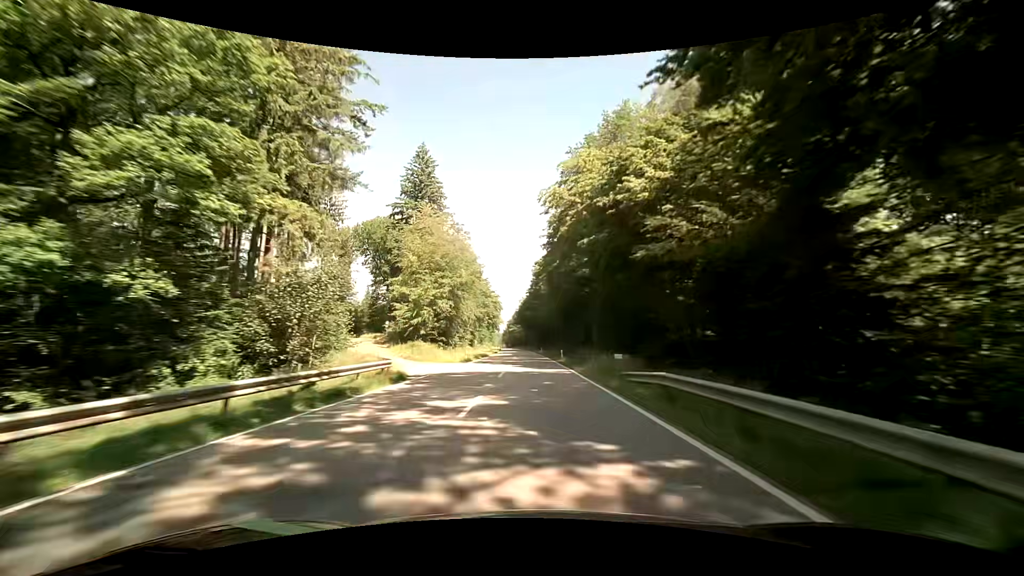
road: secondary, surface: asphalt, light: Day
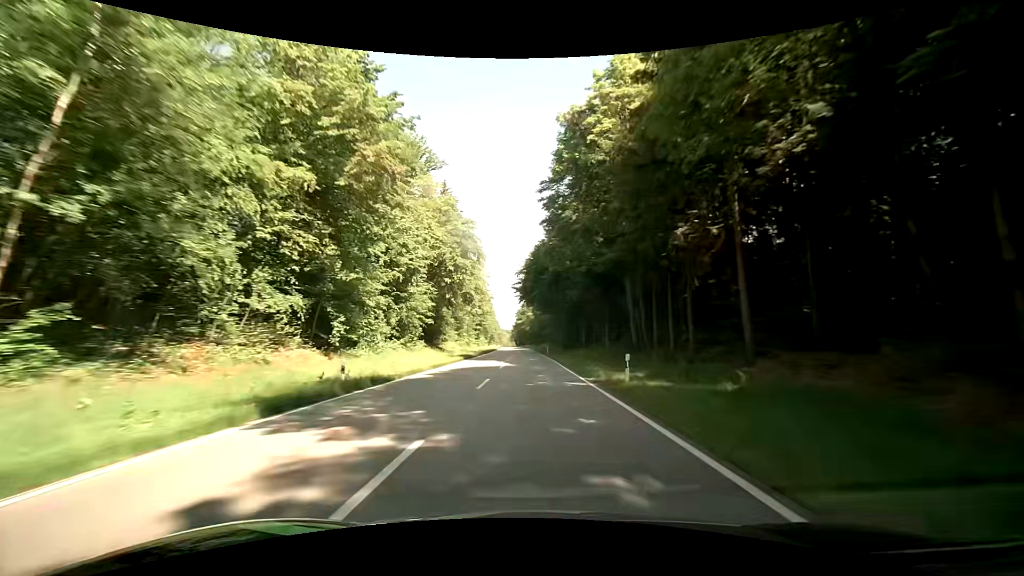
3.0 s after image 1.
(-0.8, +78.0) m; -1°
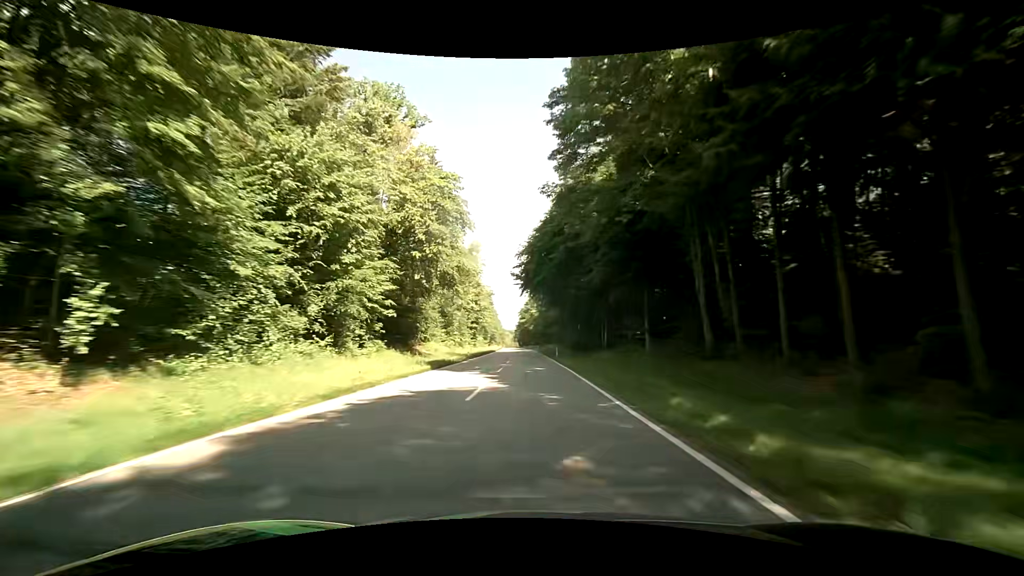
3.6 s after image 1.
(-0.1, +14.9) m; -1°
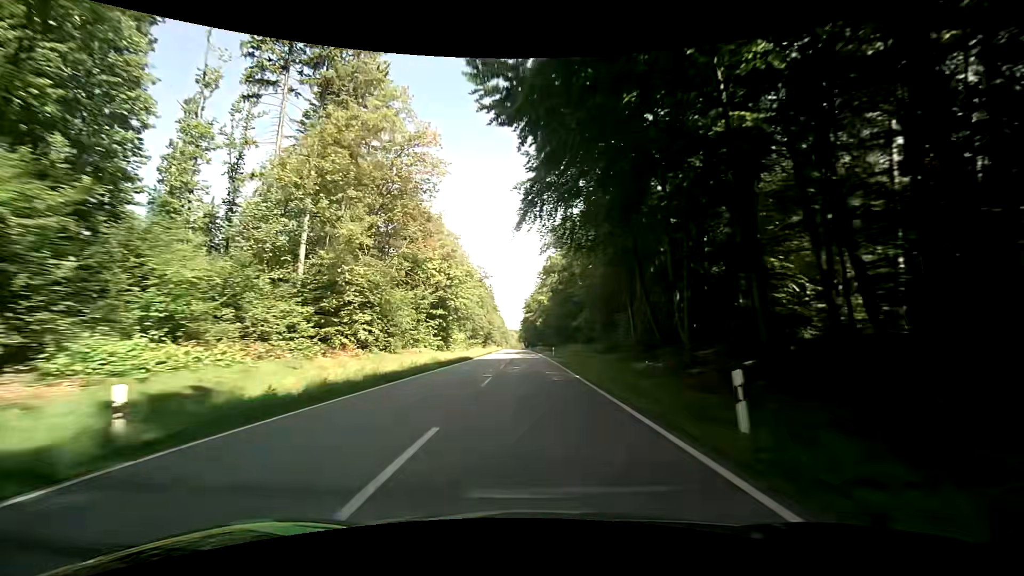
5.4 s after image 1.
(-0.4, +43.9) m; -1°
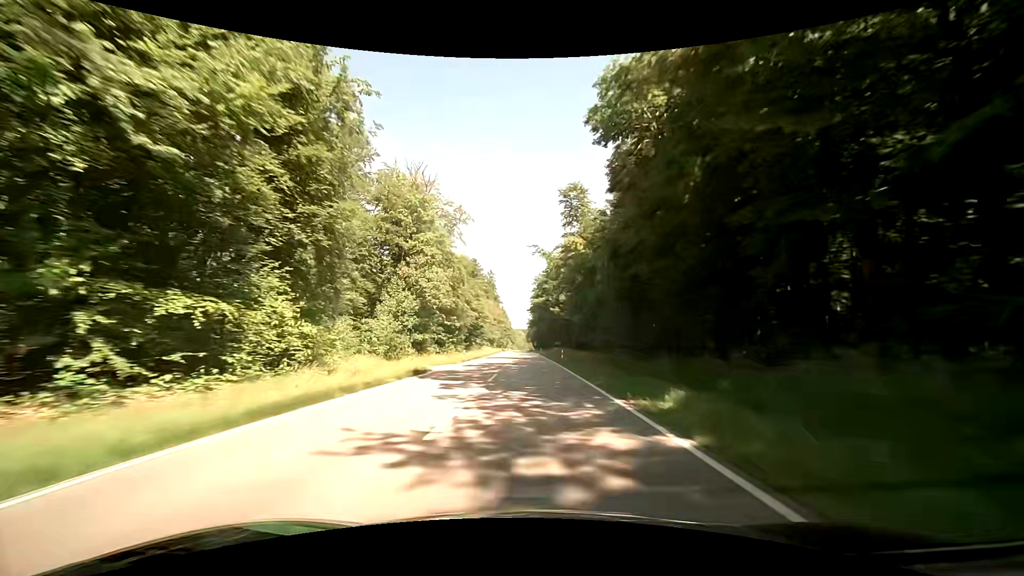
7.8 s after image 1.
(-0.8, +57.0) m; -1°
